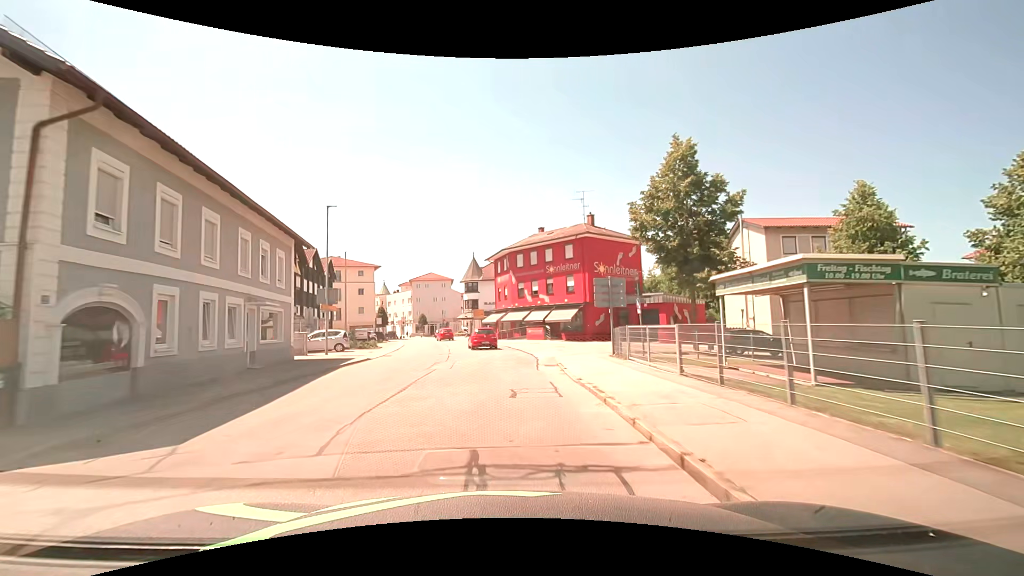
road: unclassified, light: Day
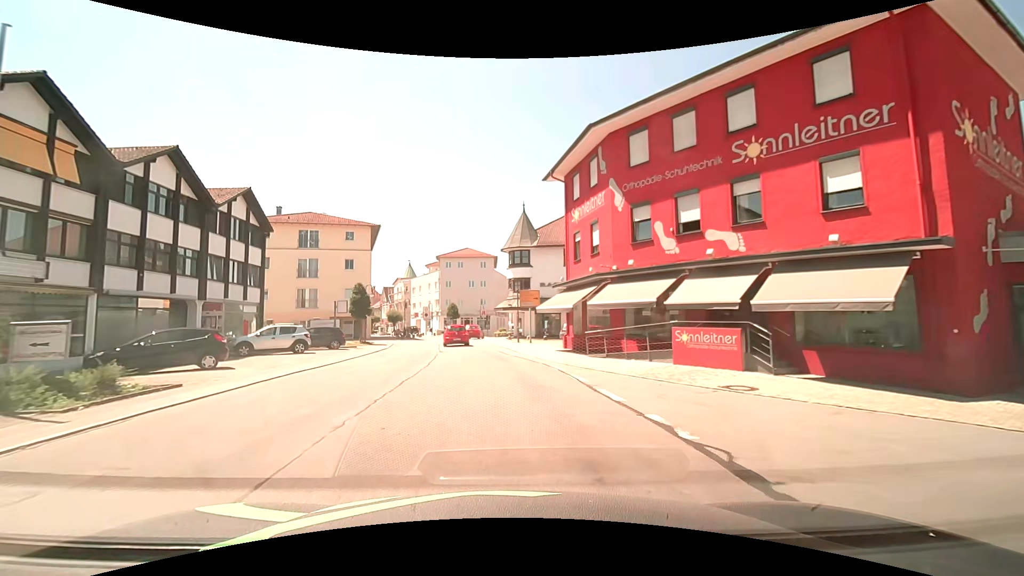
(-1.2, +32.2) m; -6°
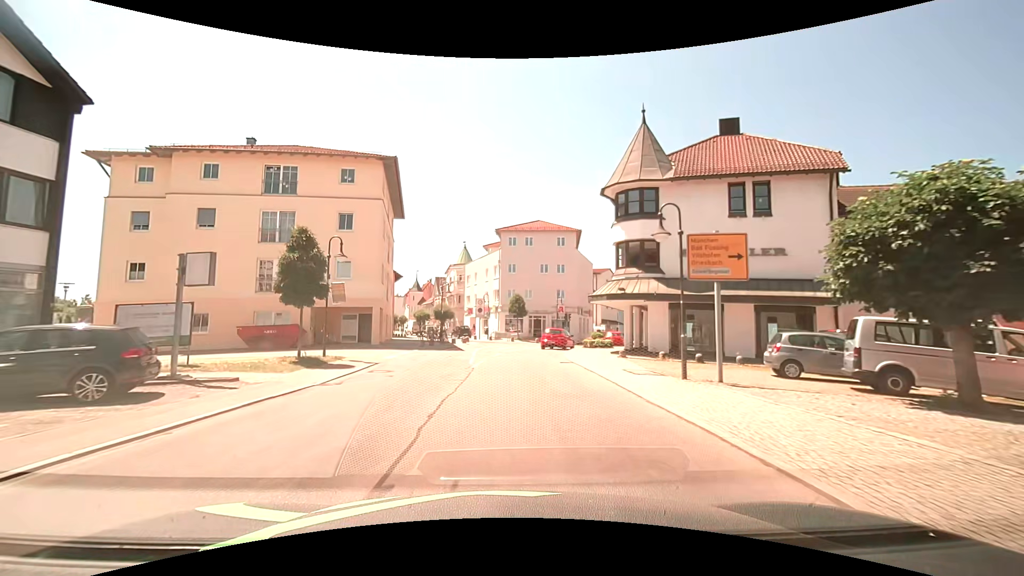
(-1.8, +23.5) m; -7°
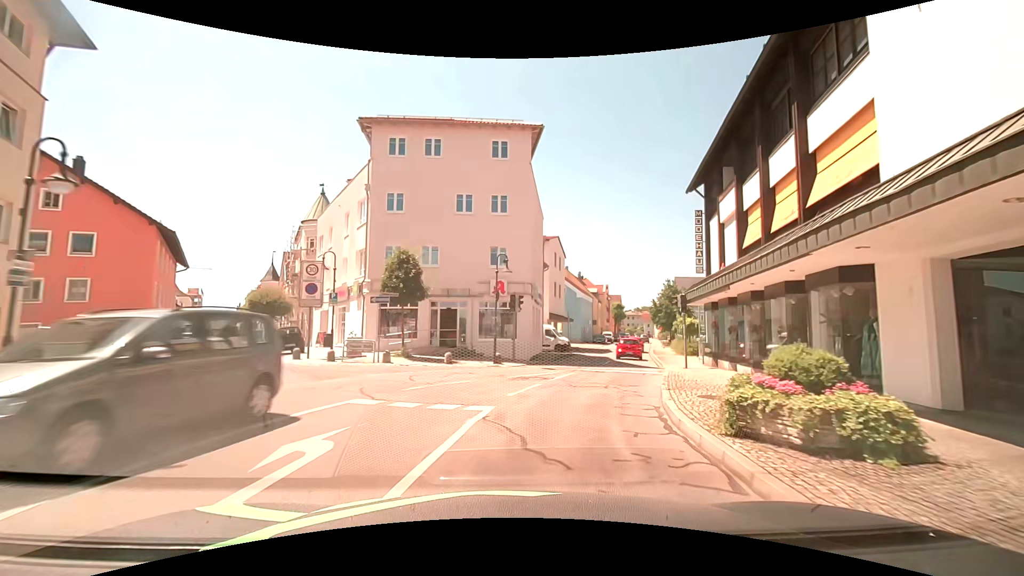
(+0.7, +30.2) m; +9°
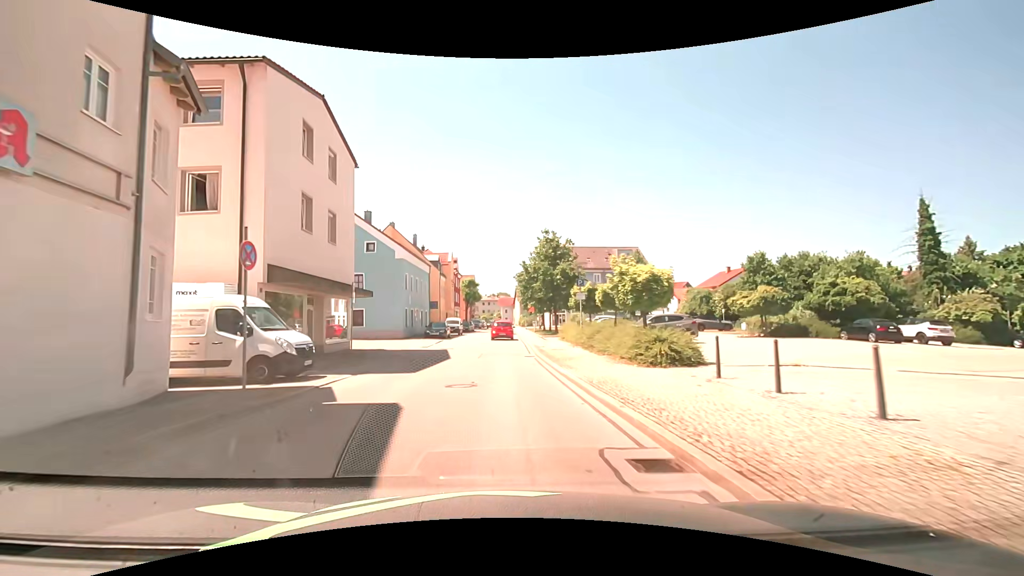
(+6.6, +29.6) m; +16°
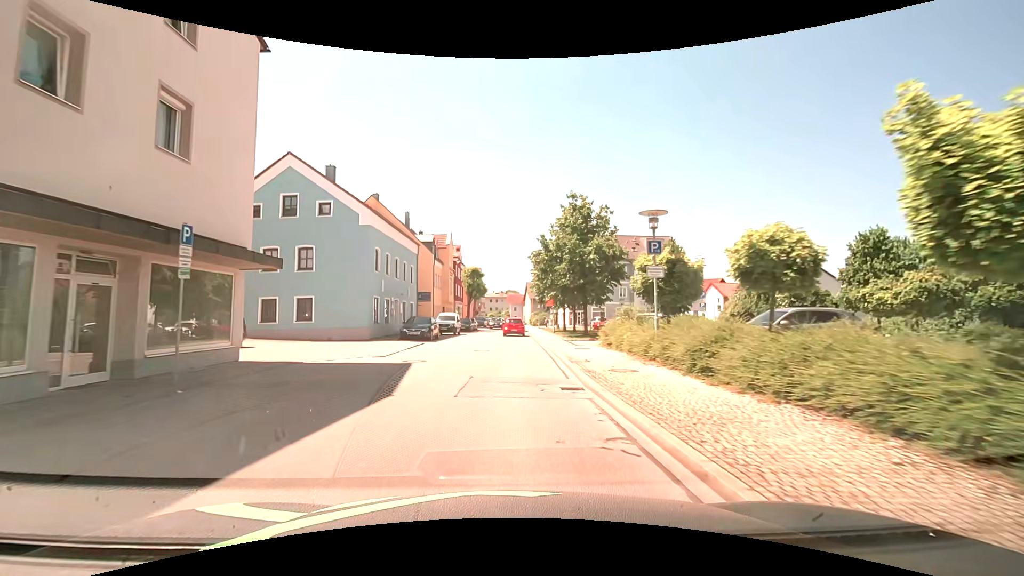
(-0.1, +12.4) m; -1°
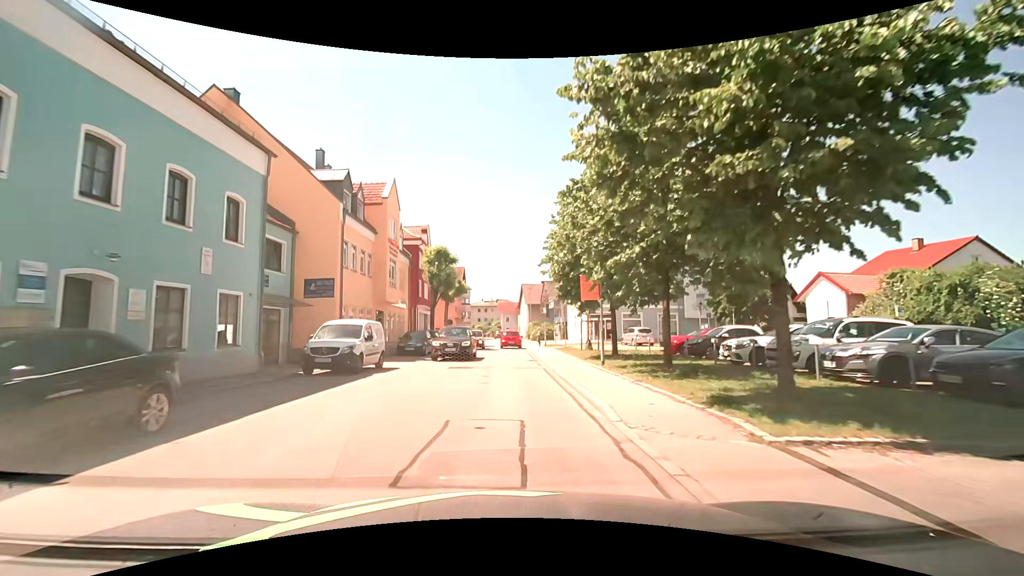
(+0.3, +24.4) m; +1°
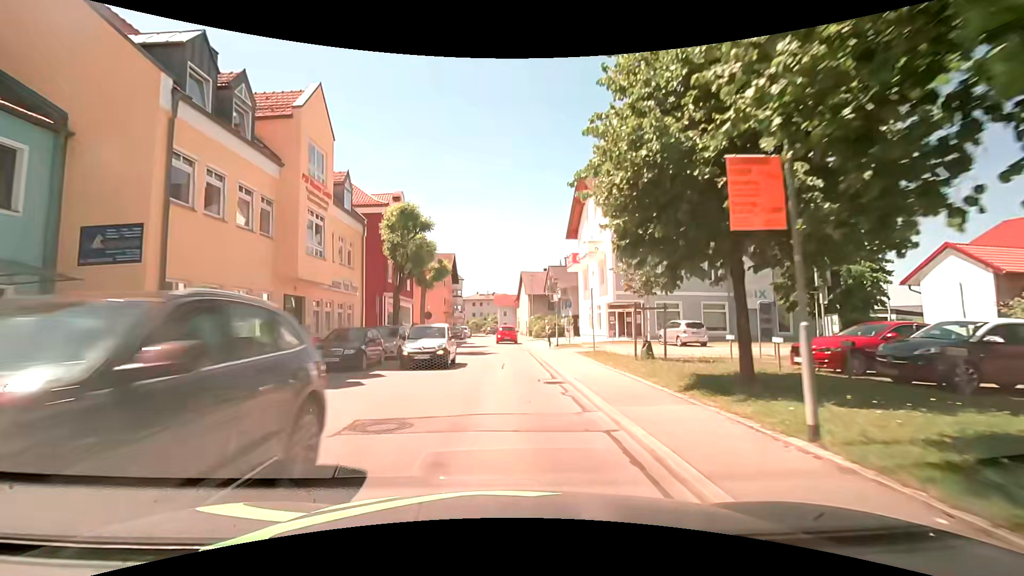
(-0.1, +12.0) m; 0°
(0, +10) (0, +20) (0, +30) (-1, +40) (-1, +50) (-1, +60) (-1, +70) (-2, +80) (-3, +90) (-4, +100) m
